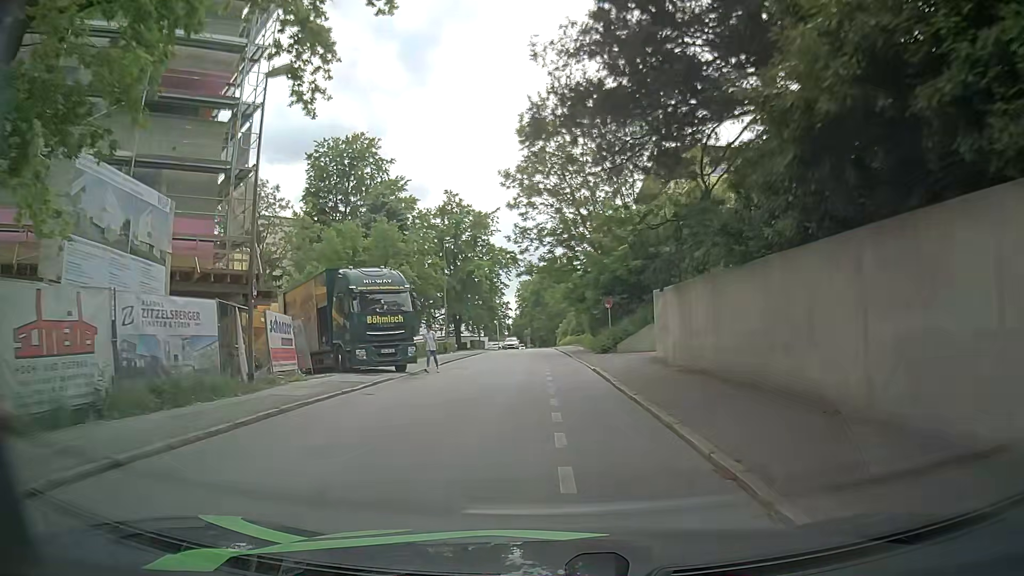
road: residential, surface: asphalt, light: Day
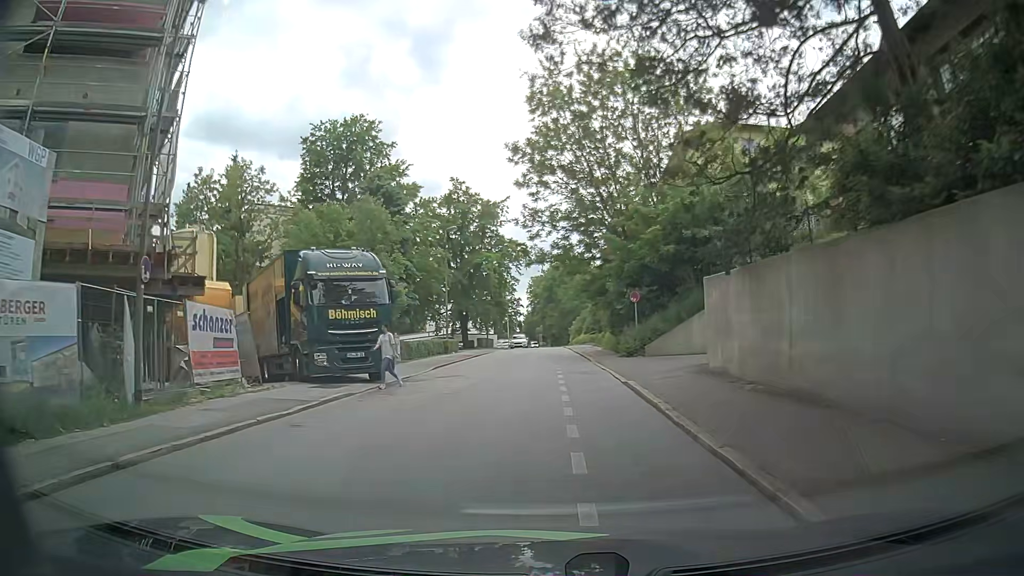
(-0.2, +5.2) m; -3°
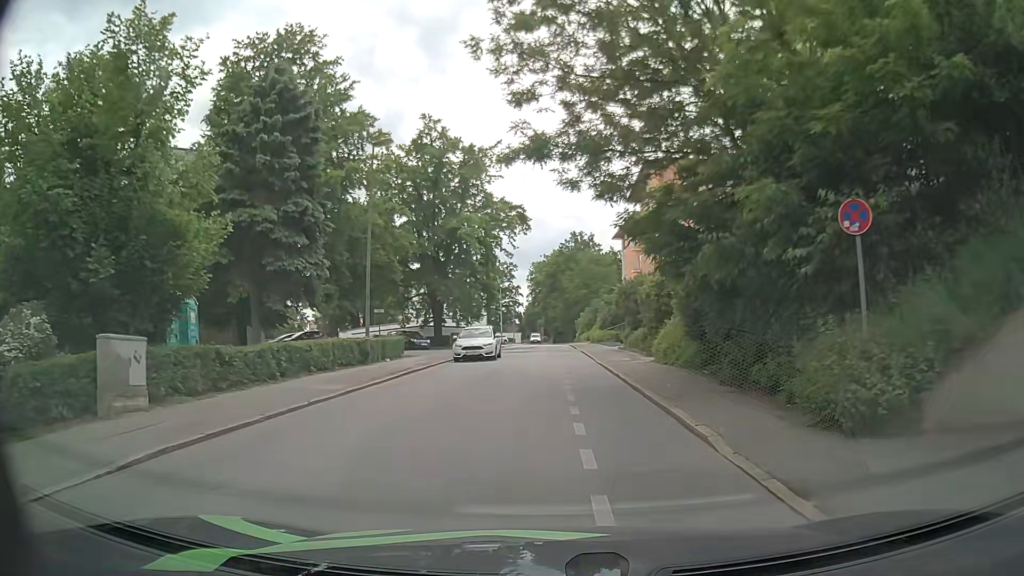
(+0.4, +19.7) m; +1°
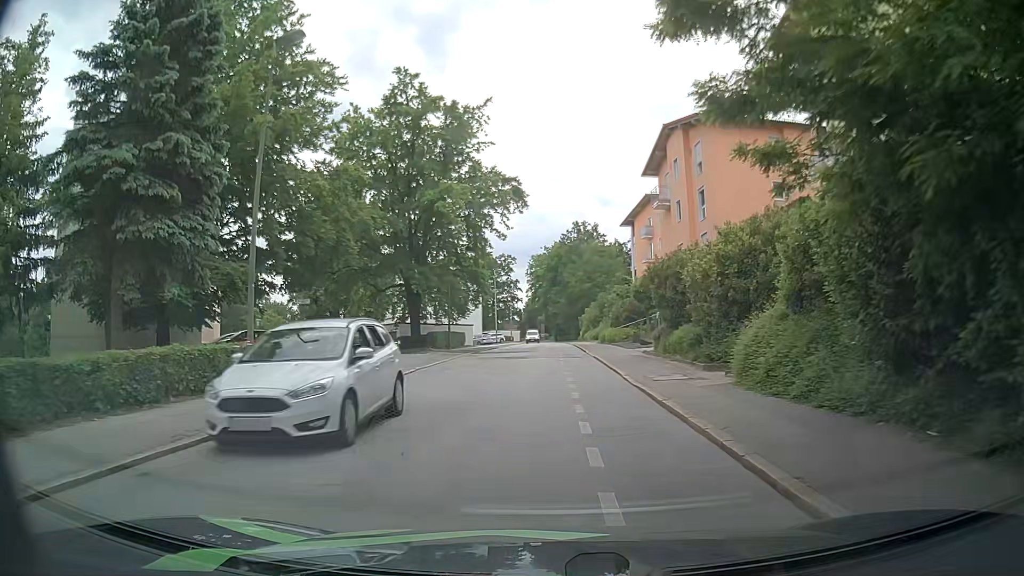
(0.0, +9.9) m; 0°
